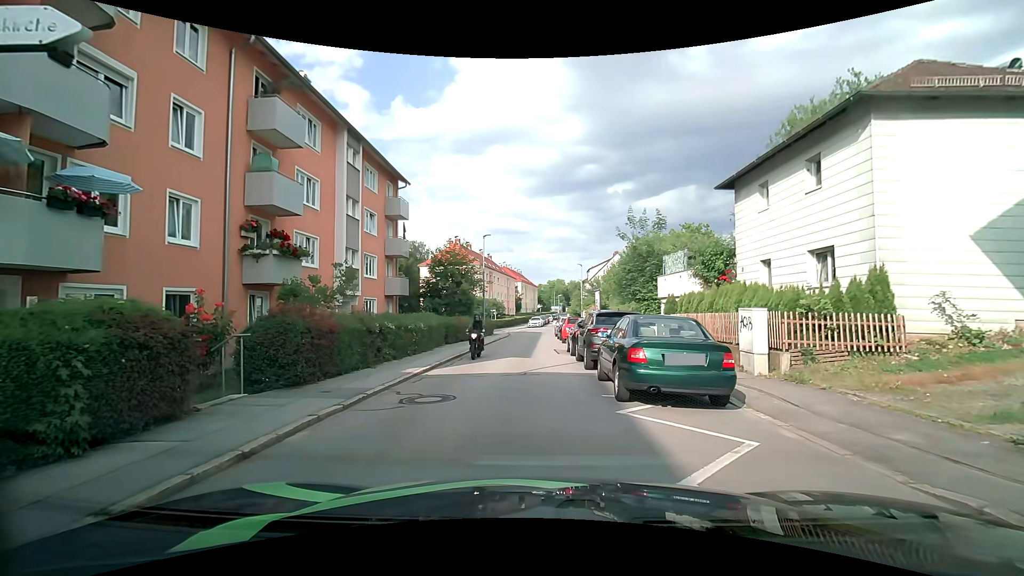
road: residential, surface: asphalt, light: Day
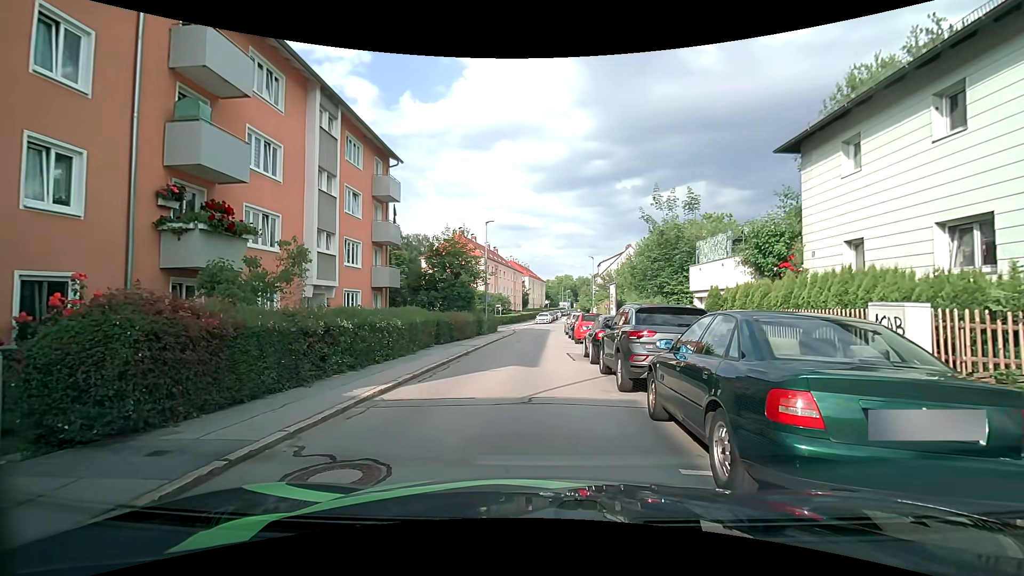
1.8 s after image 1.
(0.0, +4.1) m; 0°
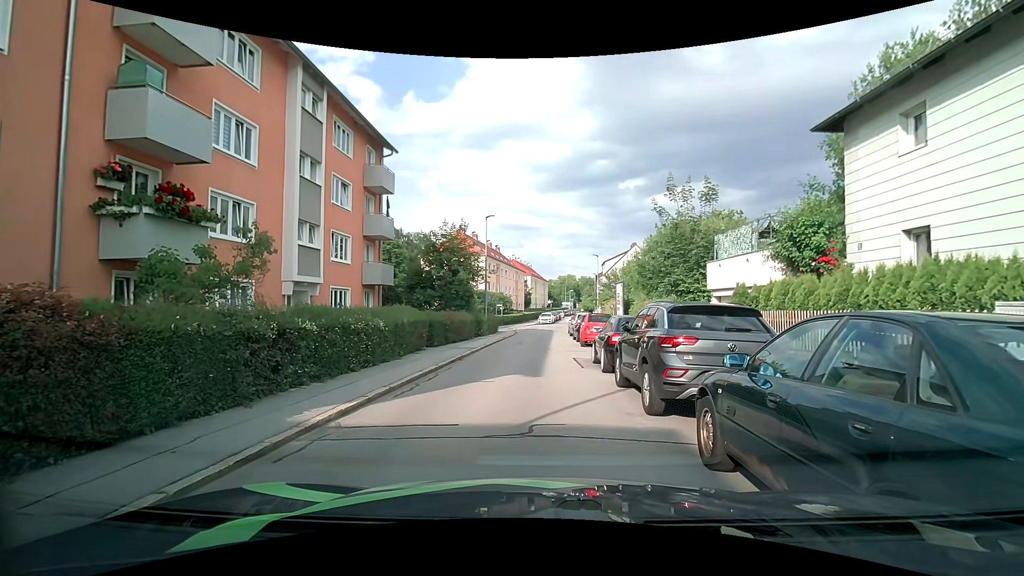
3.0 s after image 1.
(0.0, +1.9) m; 0°
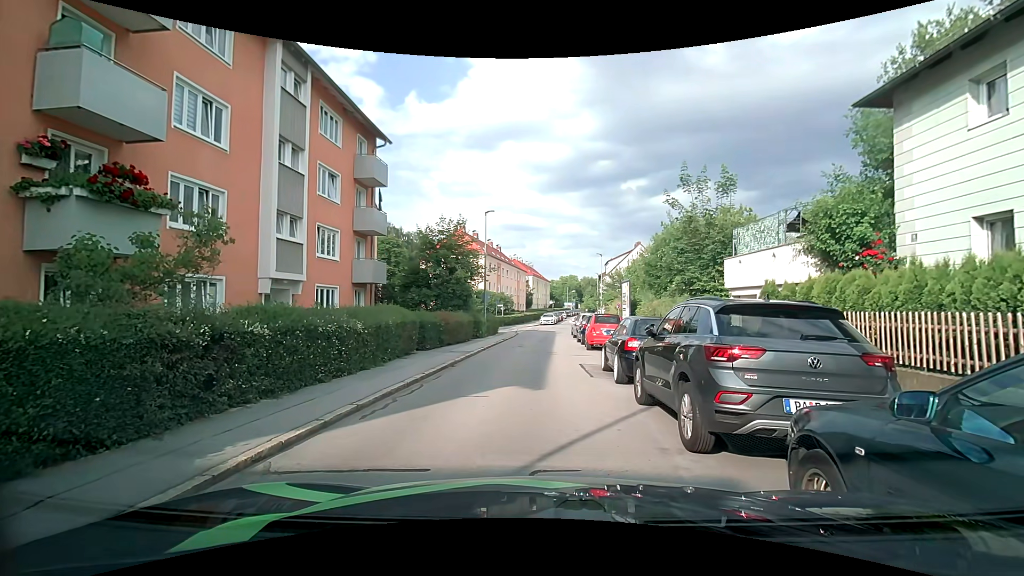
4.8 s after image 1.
(0.0, +1.7) m; 0°
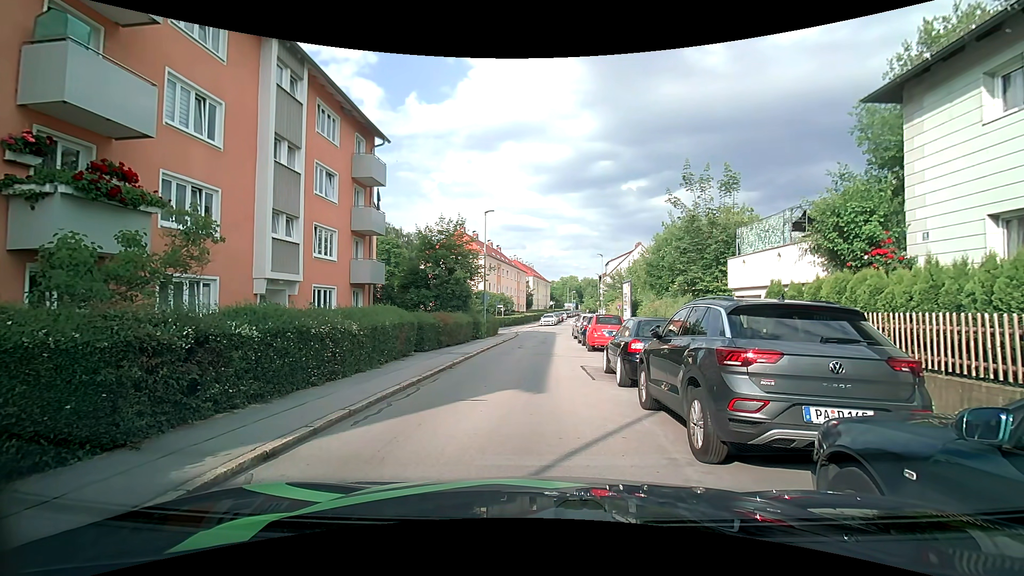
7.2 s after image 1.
(0.0, +0.4) m; 0°
